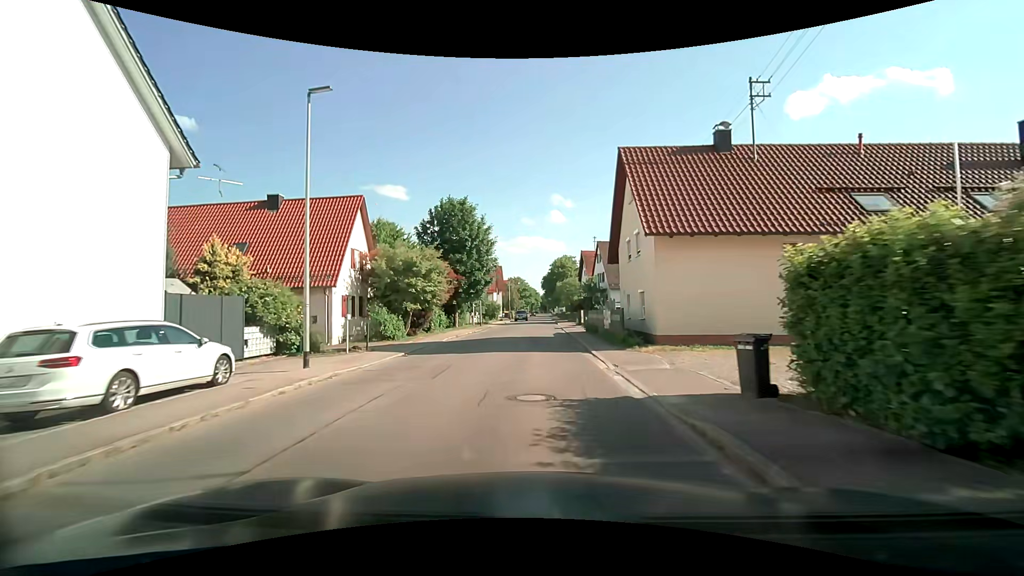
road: tertiary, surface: asphalt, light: Day
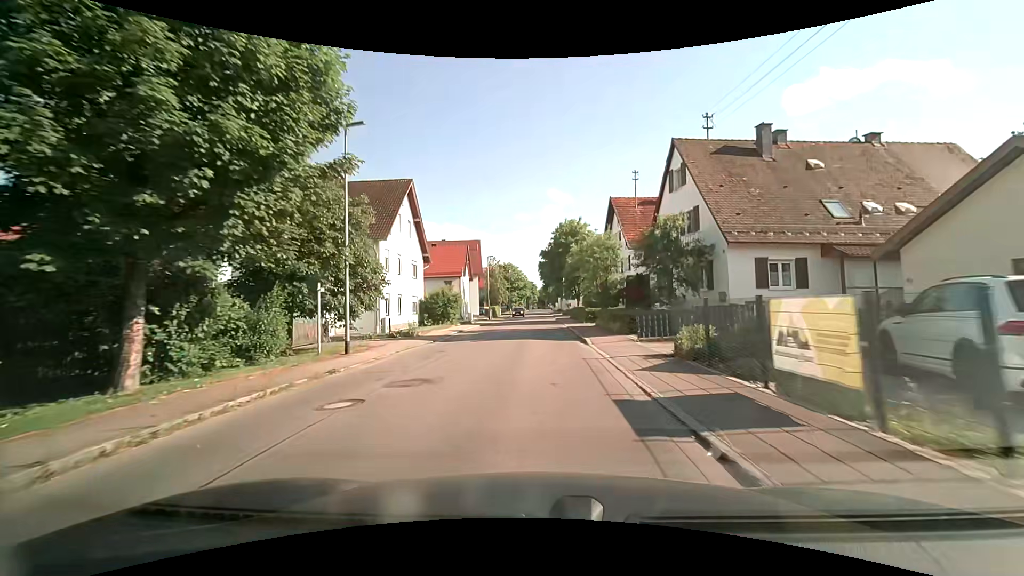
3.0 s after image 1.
(+0.3, +35.2) m; +1°
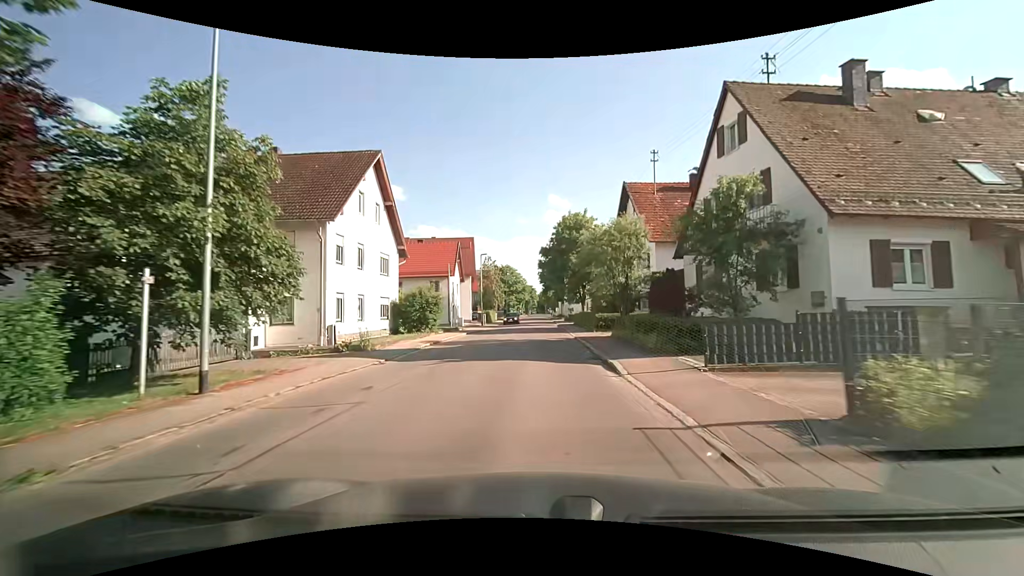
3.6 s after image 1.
(0.0, +7.0) m; -1°
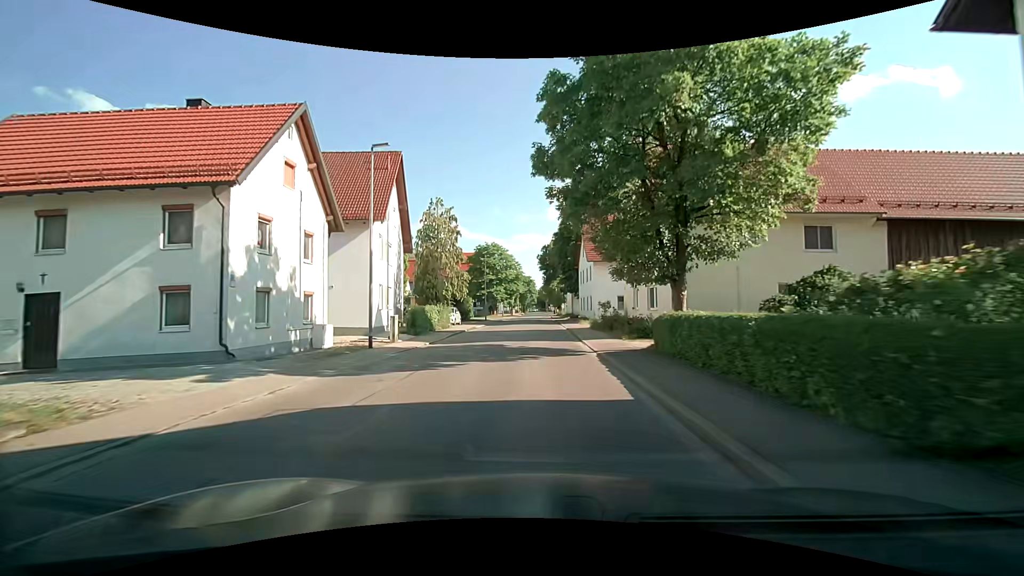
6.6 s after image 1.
(+0.6, +35.2) m; 0°
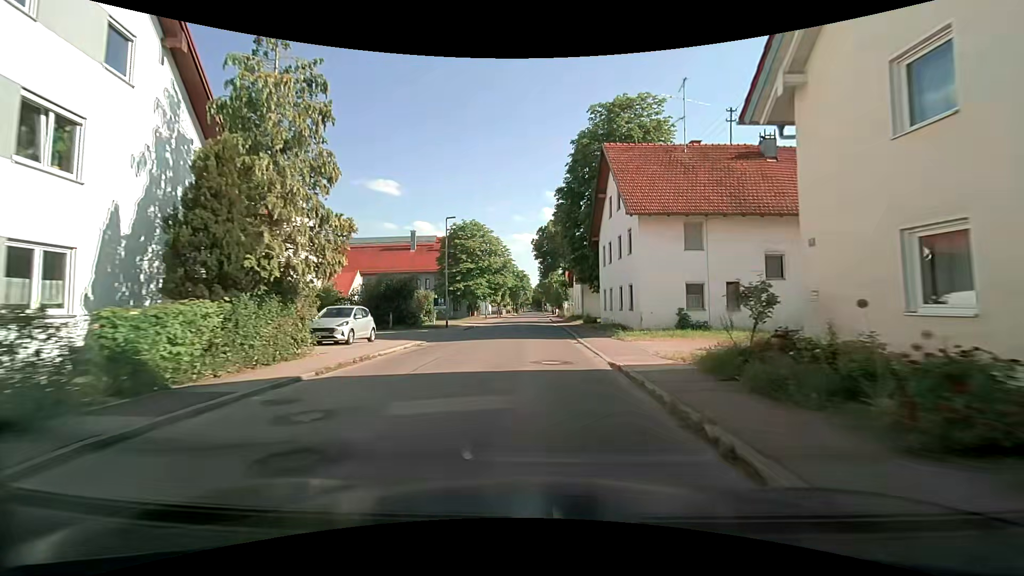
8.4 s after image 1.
(+0.1, +21.7) m; +1°
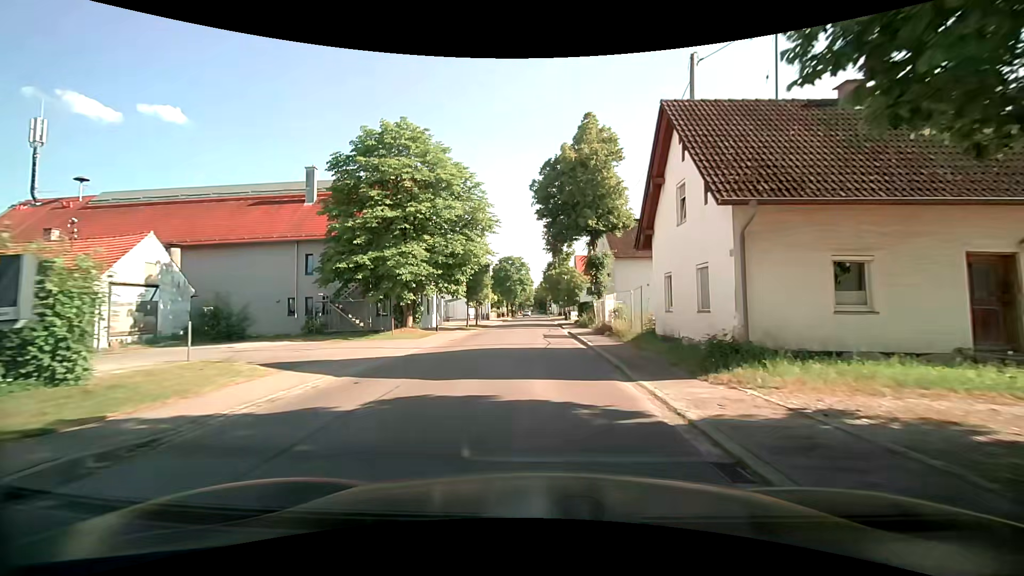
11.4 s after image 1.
(-0.4, +35.1) m; -1°
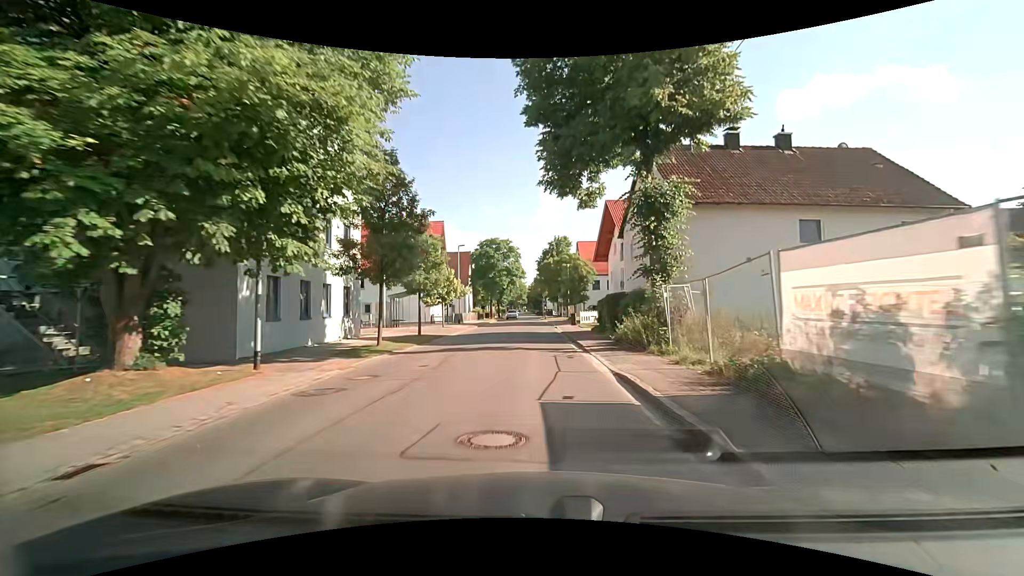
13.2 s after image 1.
(+0.2, +20.9) m; +1°
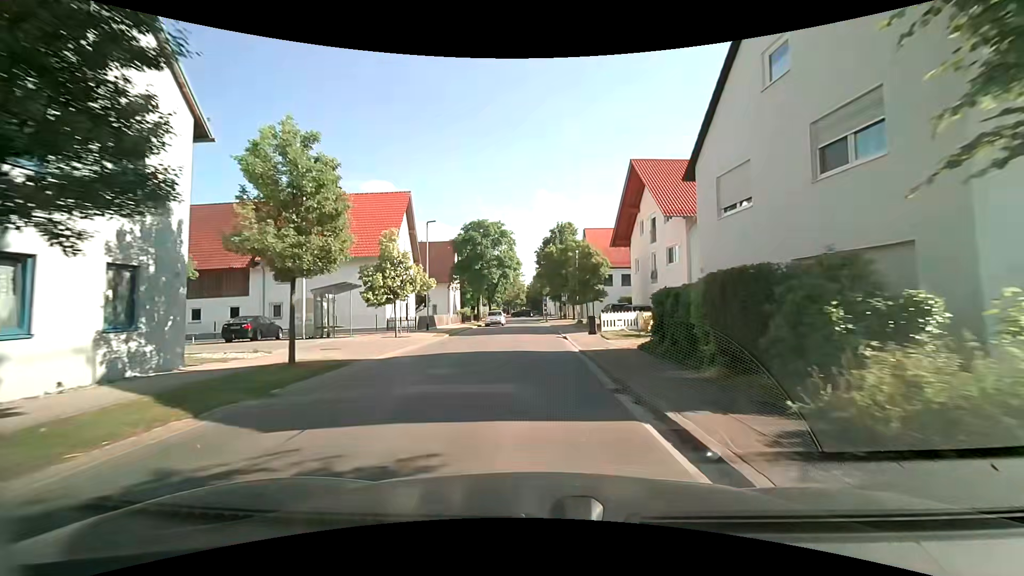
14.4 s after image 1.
(0.0, +13.7) m; 0°
(0, +10) (0, +20) (0, +30) (0, +40) (-1, +50) (-1, +60) (-1, +70) (-1, +80) (-1, +90) (-1, +100) m
